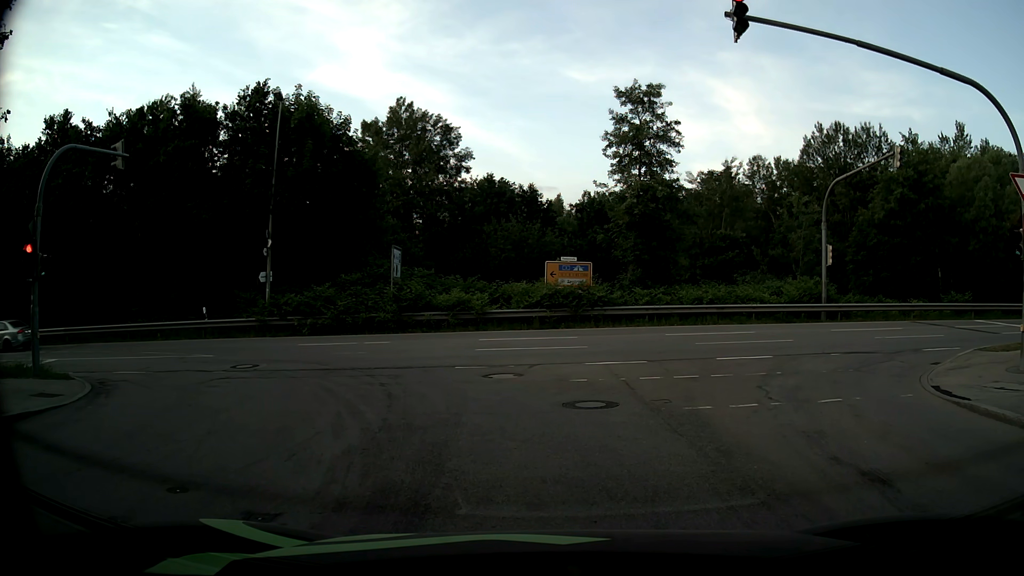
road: residential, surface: asphalt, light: Day
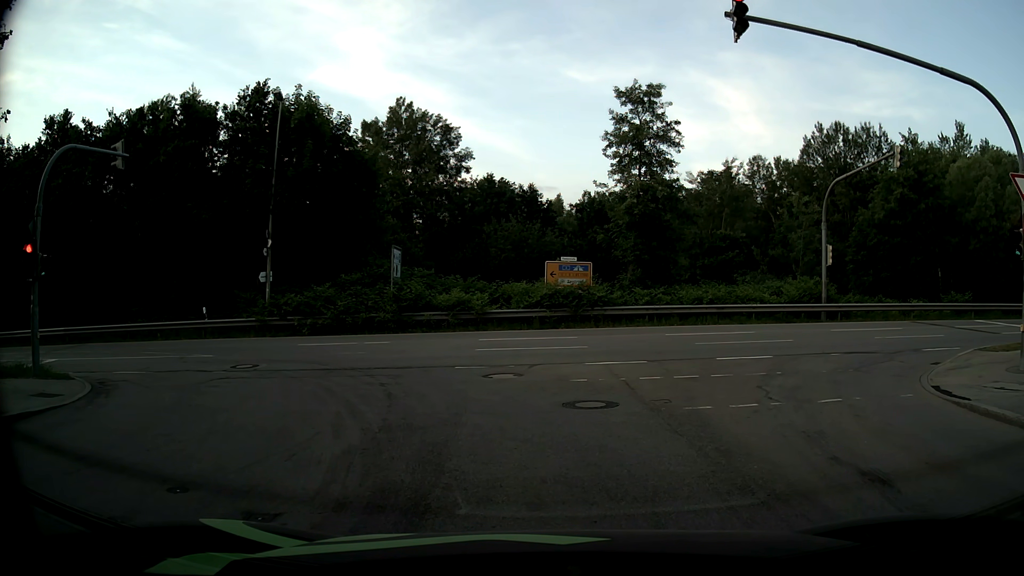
(0.0, 0.0) m; 0°
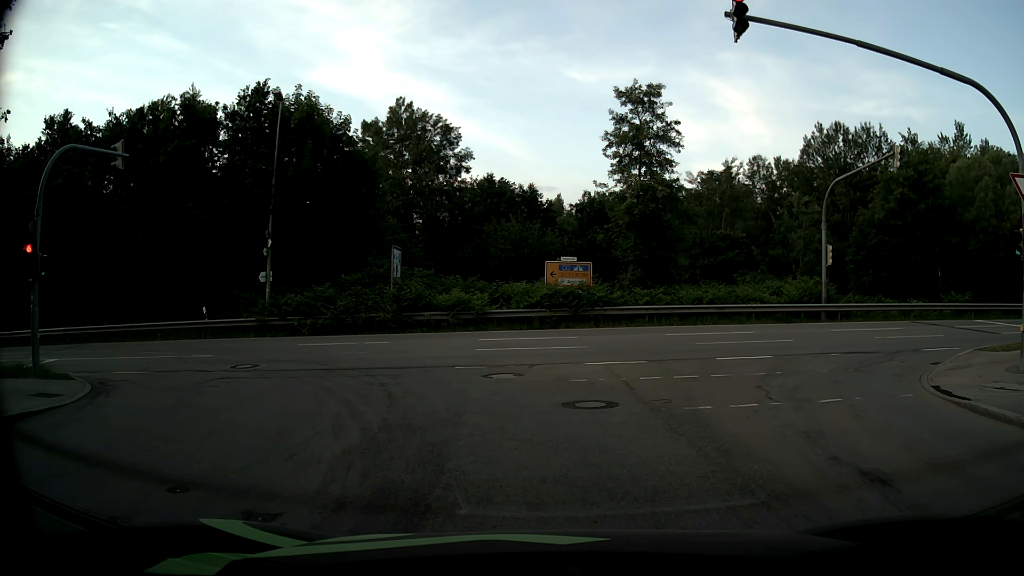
(0.0, 0.0) m; 0°
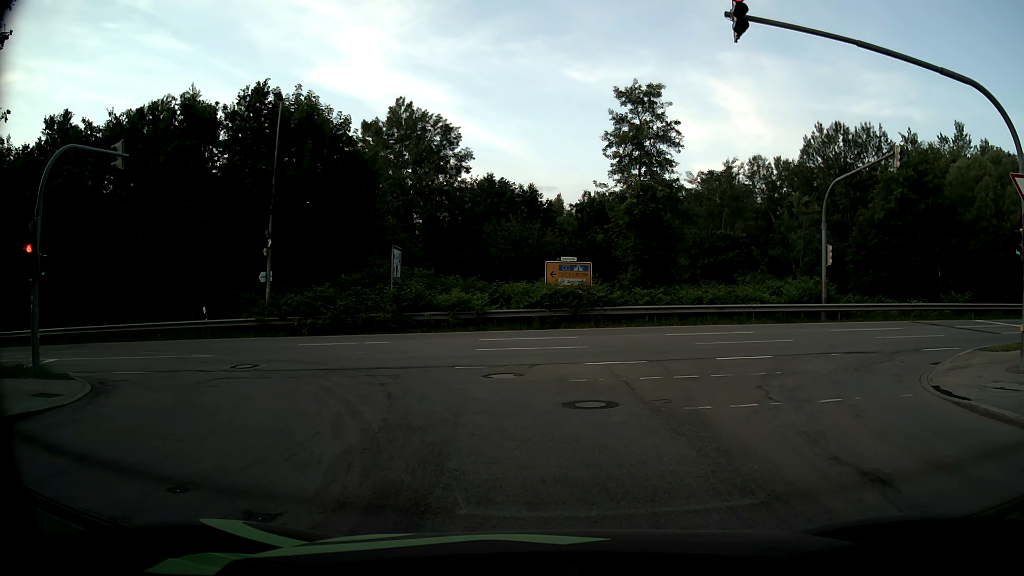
(0.0, 0.0) m; 0°
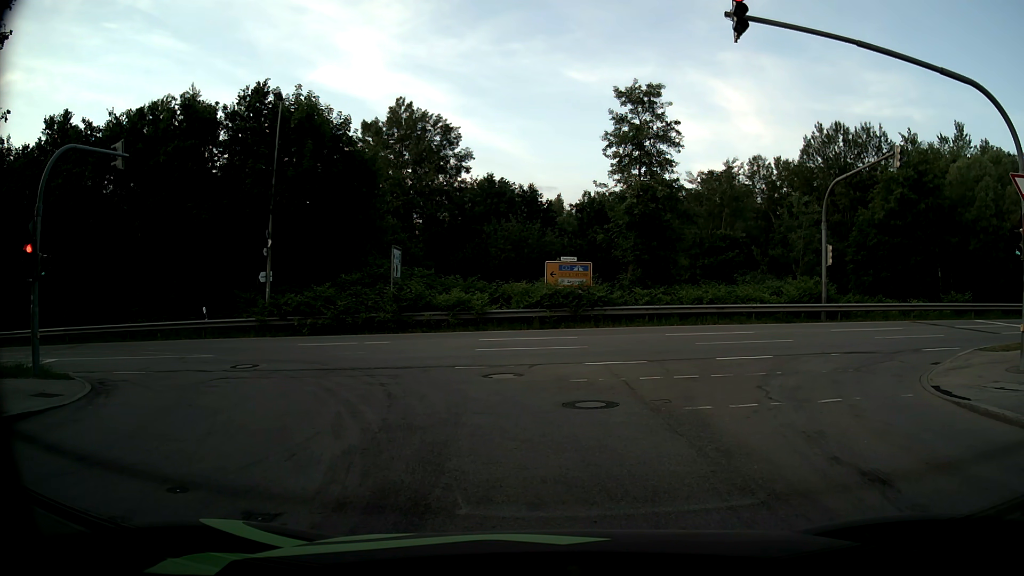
(0.0, 0.0) m; 0°
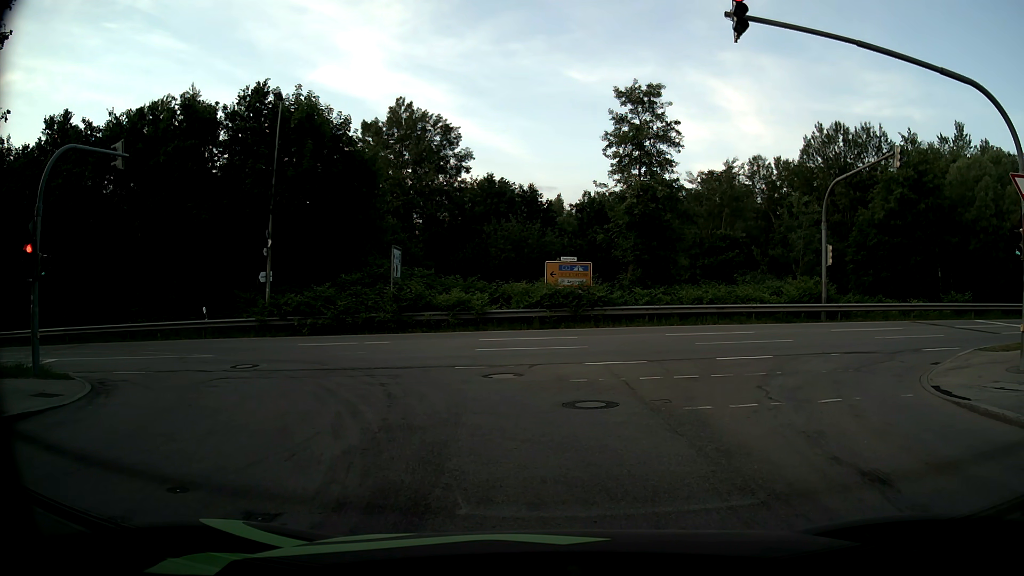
(0.0, 0.0) m; 0°
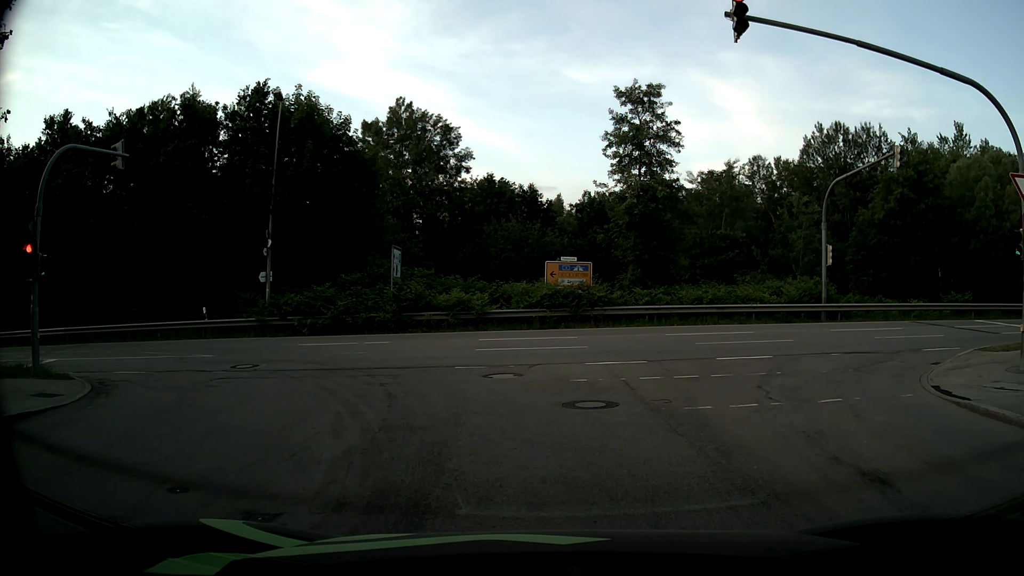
(0.0, 0.0) m; 0°
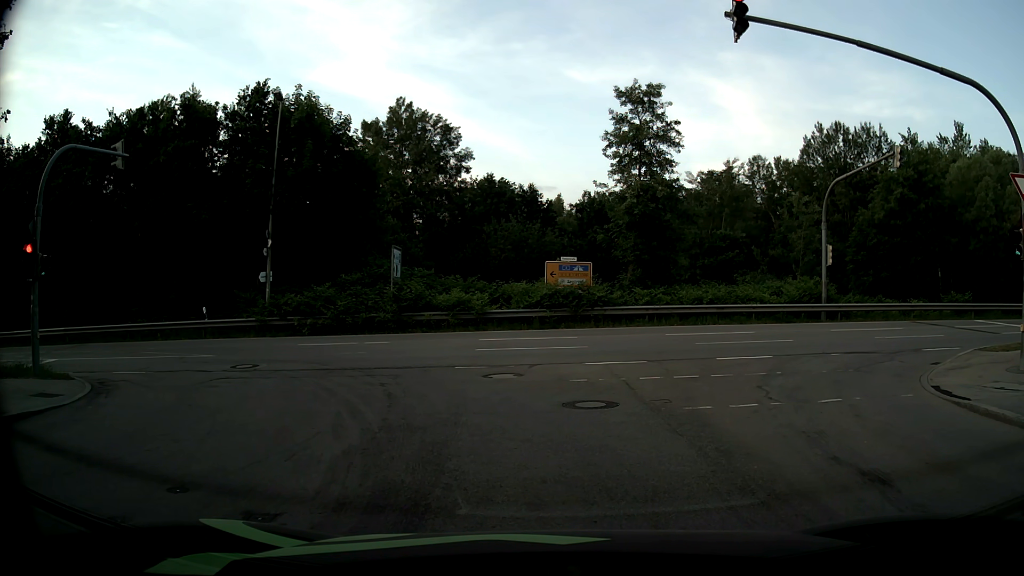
(0.0, 0.0) m; 0°
(-1, +10) (-6, +19) (-15, +23) (-24, +24) (-34, +23) (-44, +22) (-54, +21) (-64, +20) (-74, +19) (-84, +17) m
